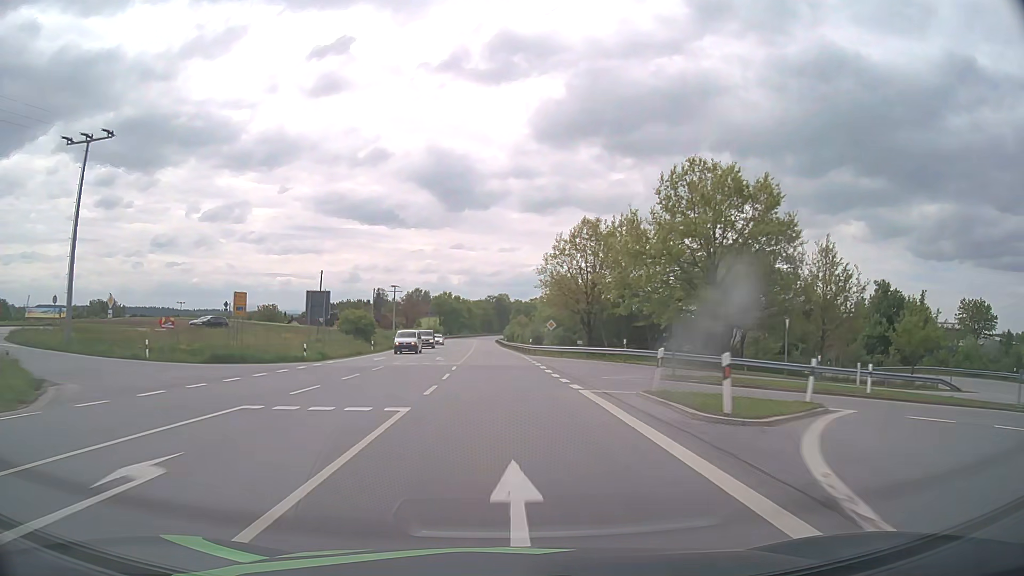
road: primary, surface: asphalt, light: Day
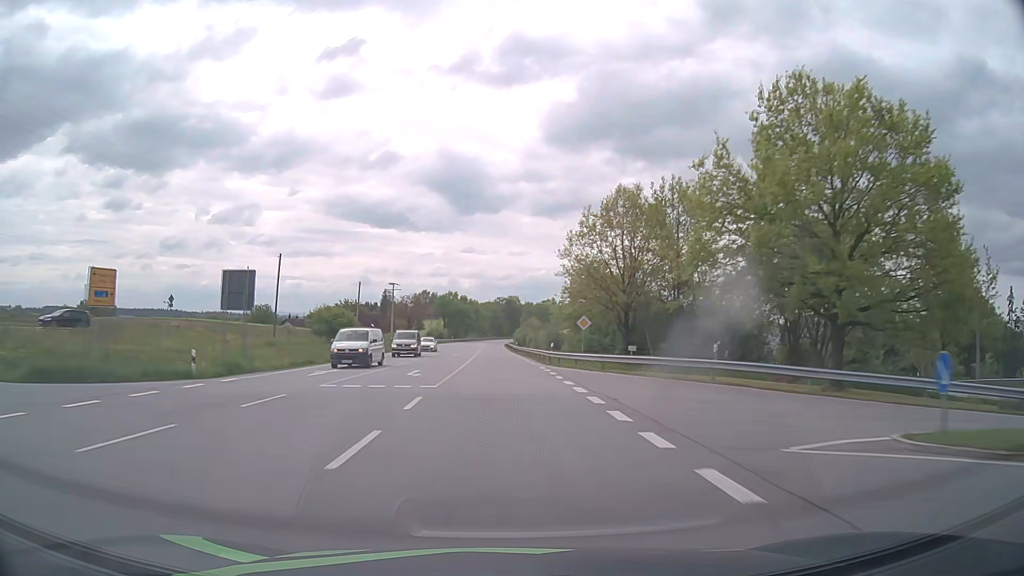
(-0.1, +15.5) m; -1°
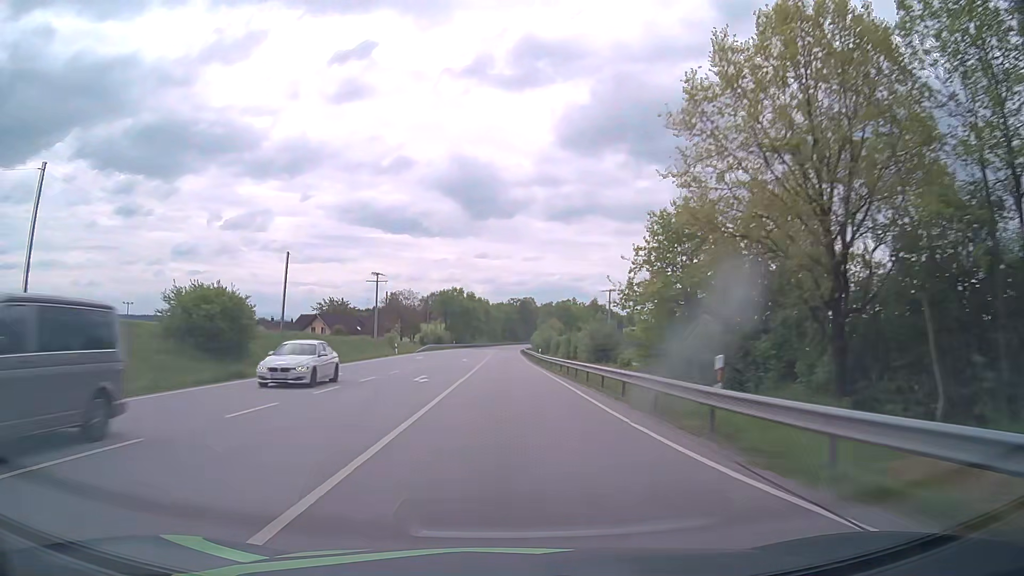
(-0.5, +31.2) m; -1°
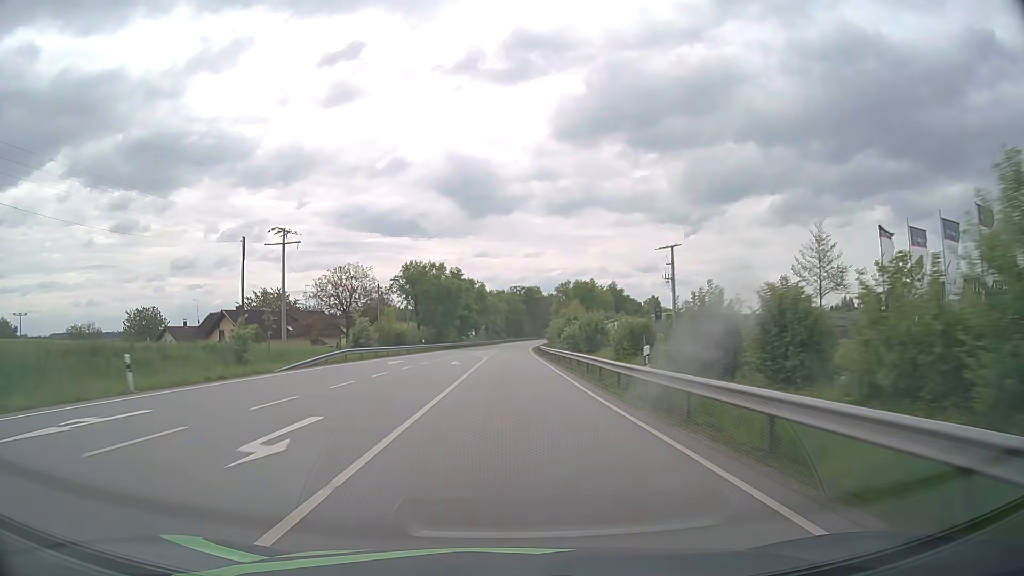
(-0.1, +47.0) m; 0°
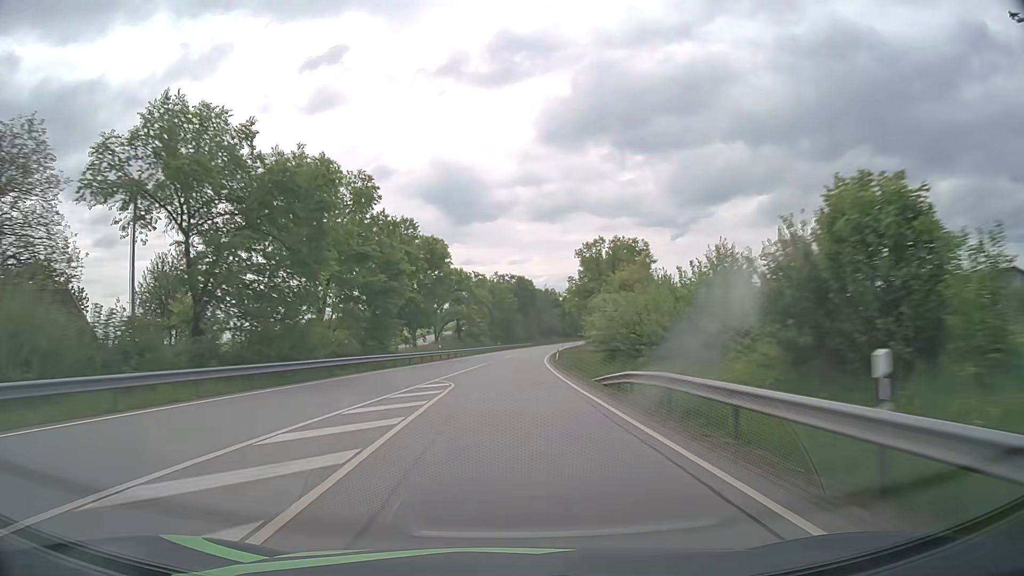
(+0.2, +63.1) m; +1°
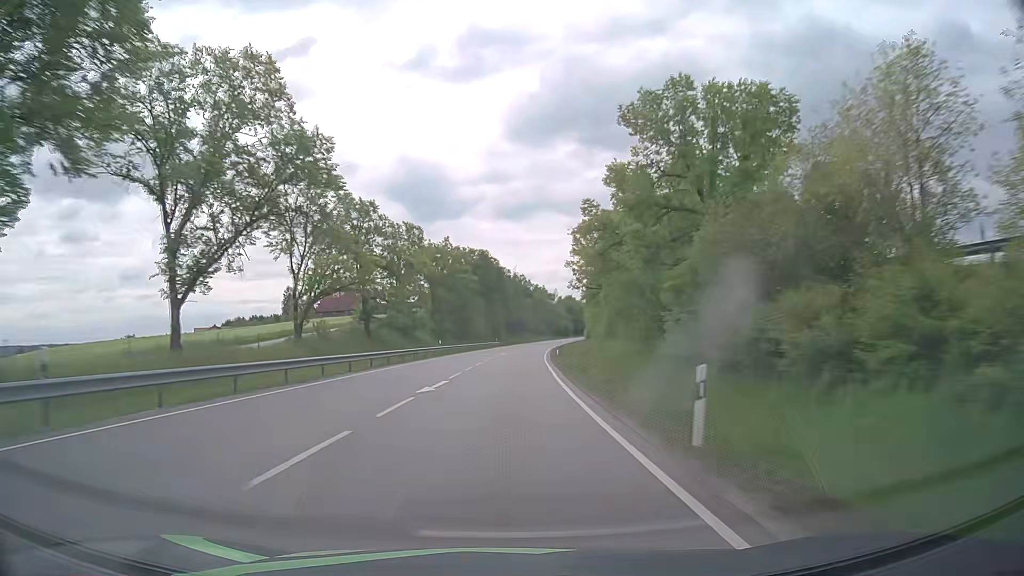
(+1.1, +47.8) m; +3°
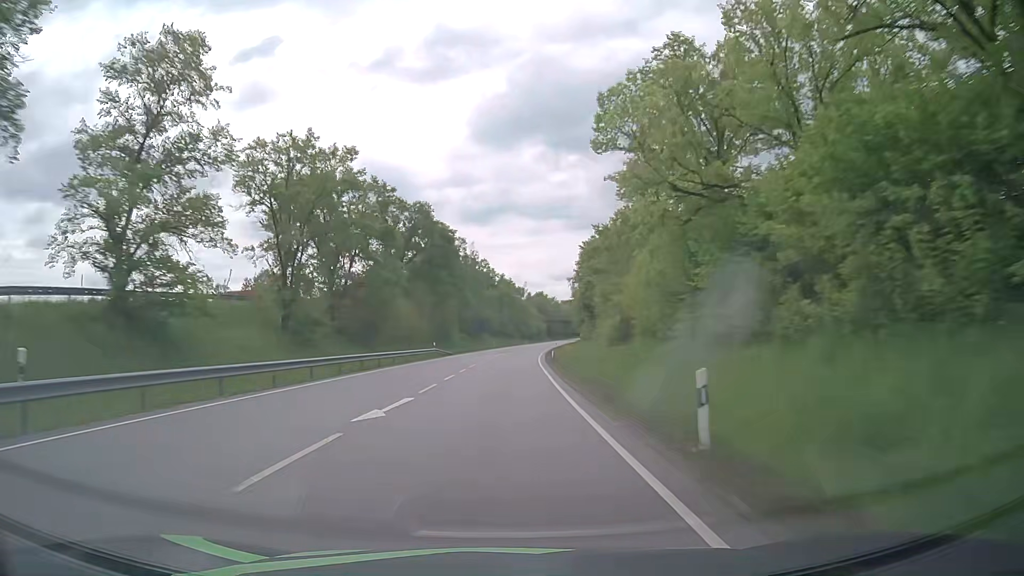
(+1.4, +48.3) m; +3°
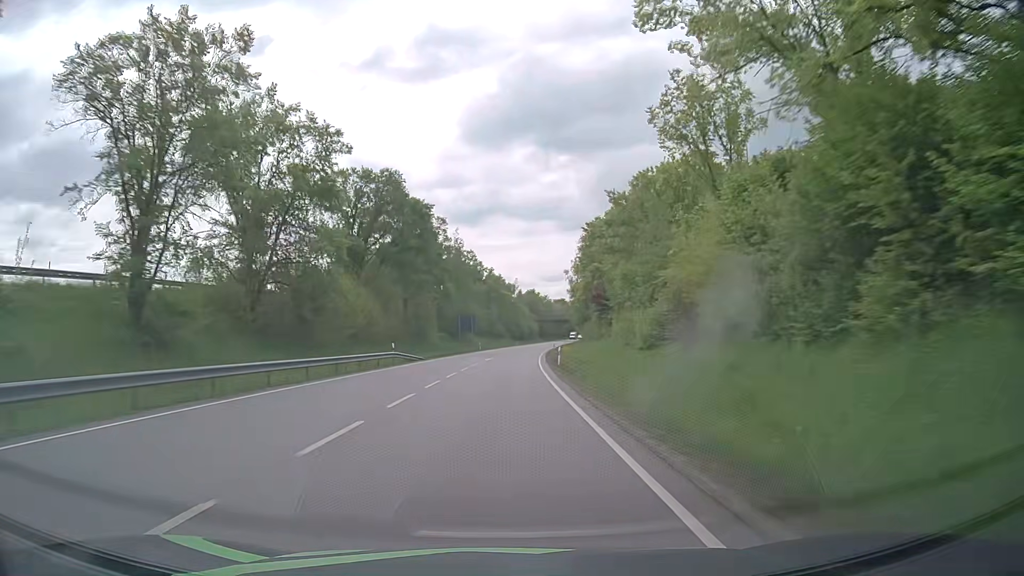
(+0.2, +16.2) m; +1°
(0, +10) (0, +20) (0, +30) (+1, +40) (+1, +50) (+1, +60) (+2, +70) (+3, +80) (+3, +90) (+4, +100) m
